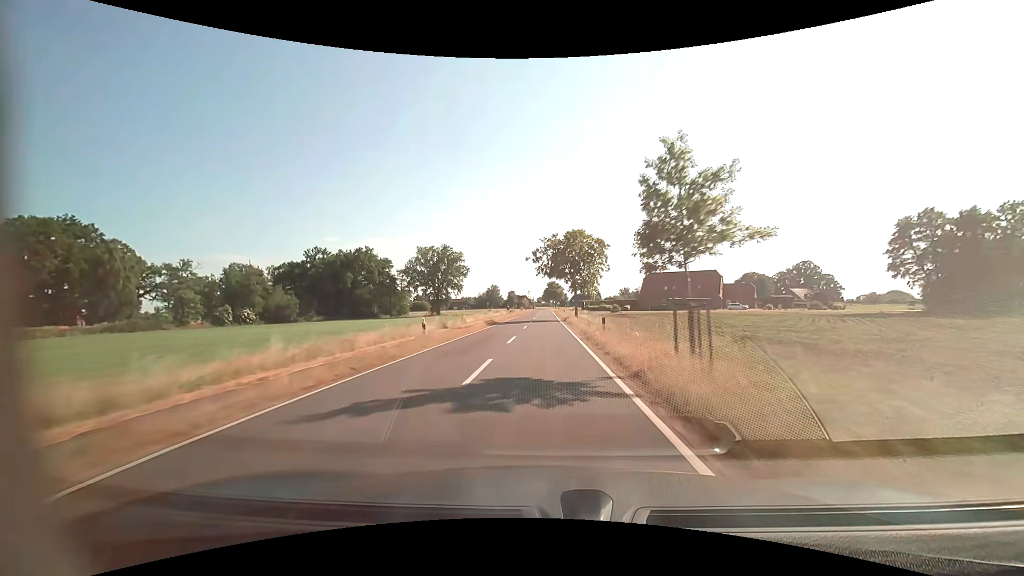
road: tertiary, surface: asphalt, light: Day
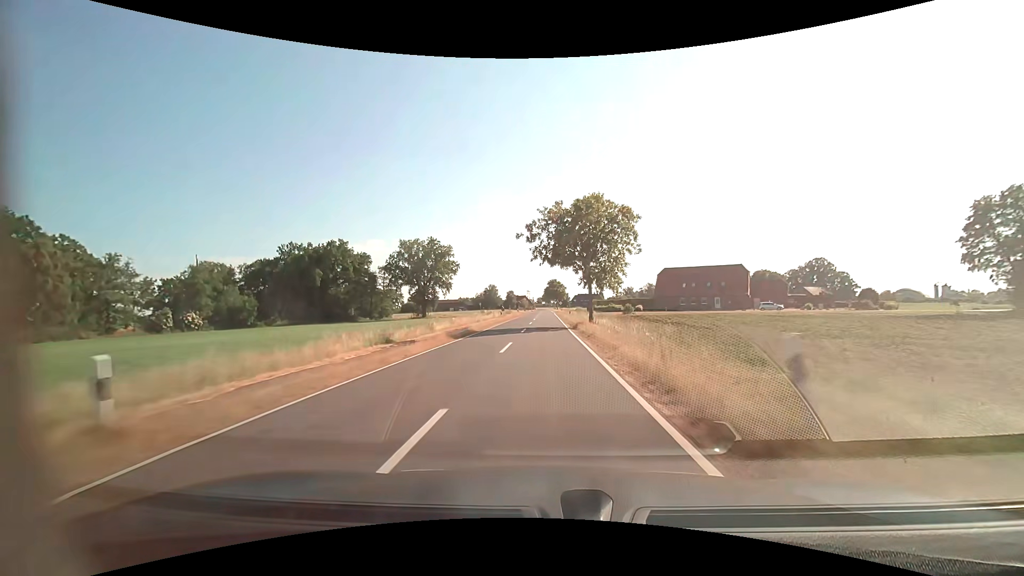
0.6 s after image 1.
(0.0, +15.5) m; 0°
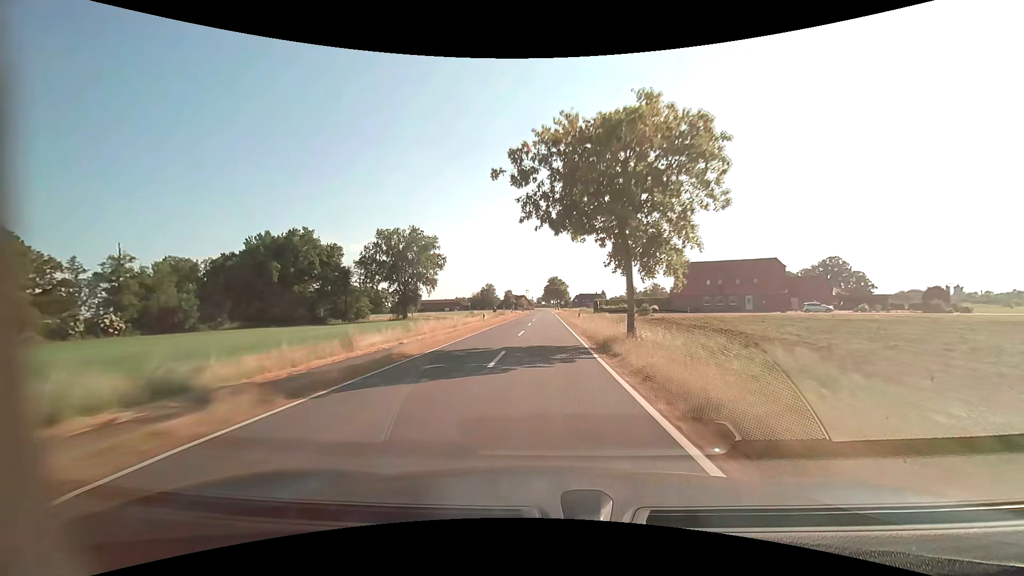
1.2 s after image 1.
(0.0, +15.6) m; 0°
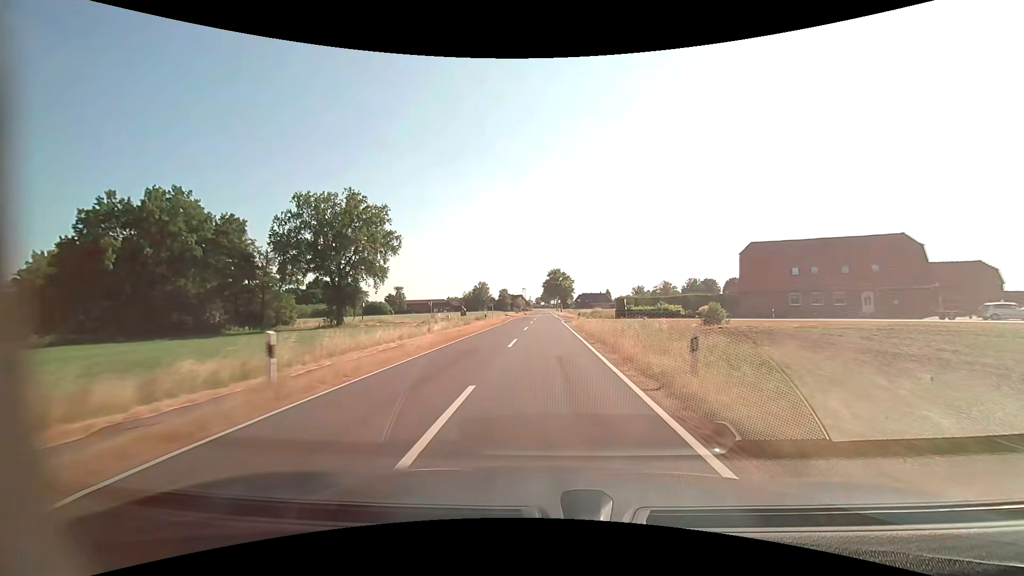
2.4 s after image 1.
(0.0, +31.3) m; 0°
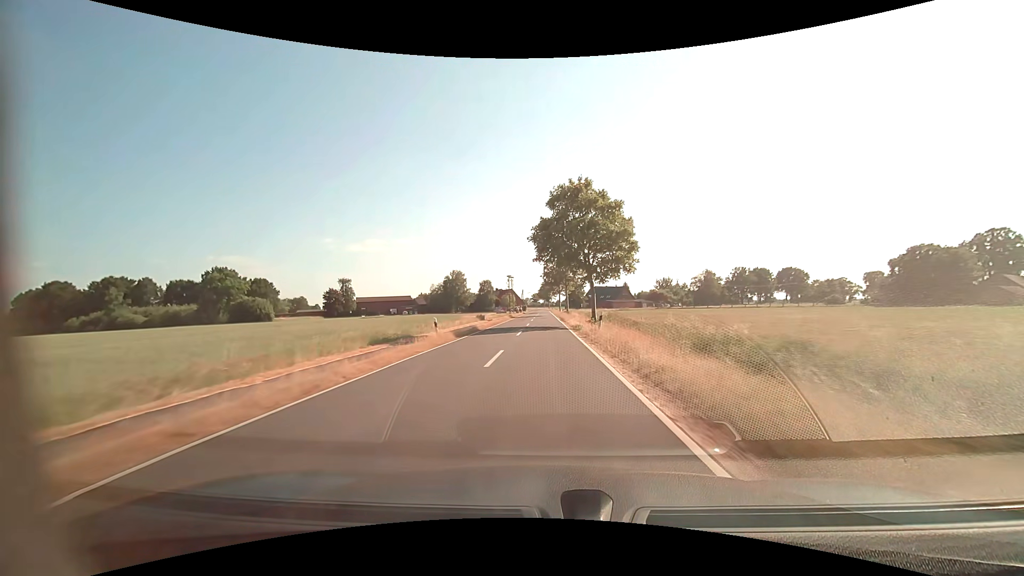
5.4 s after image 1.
(+0.2, +78.6) m; 0°
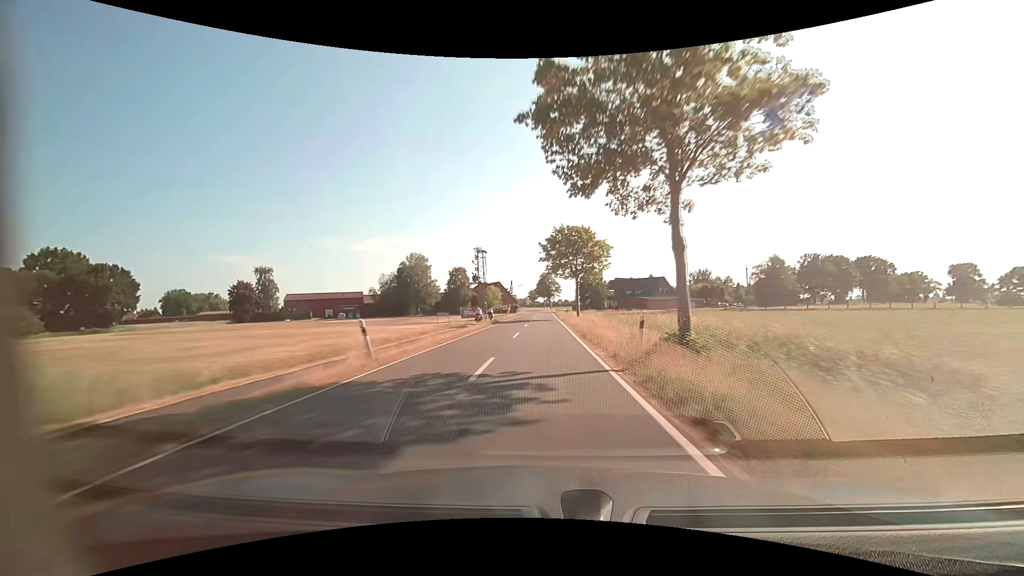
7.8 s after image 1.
(-0.1, +63.2) m; 0°
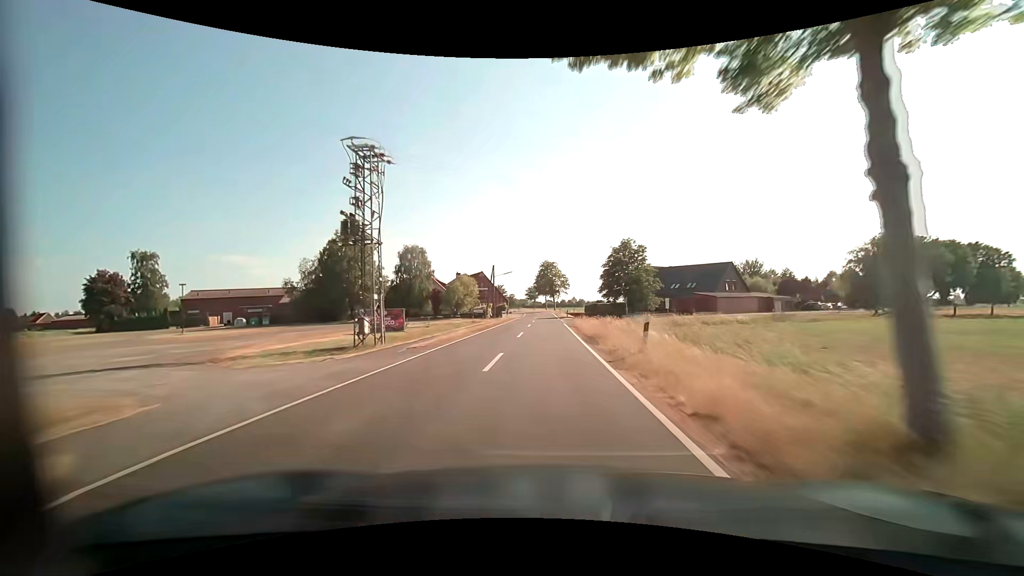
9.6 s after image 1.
(-0.1, +47.4) m; 0°
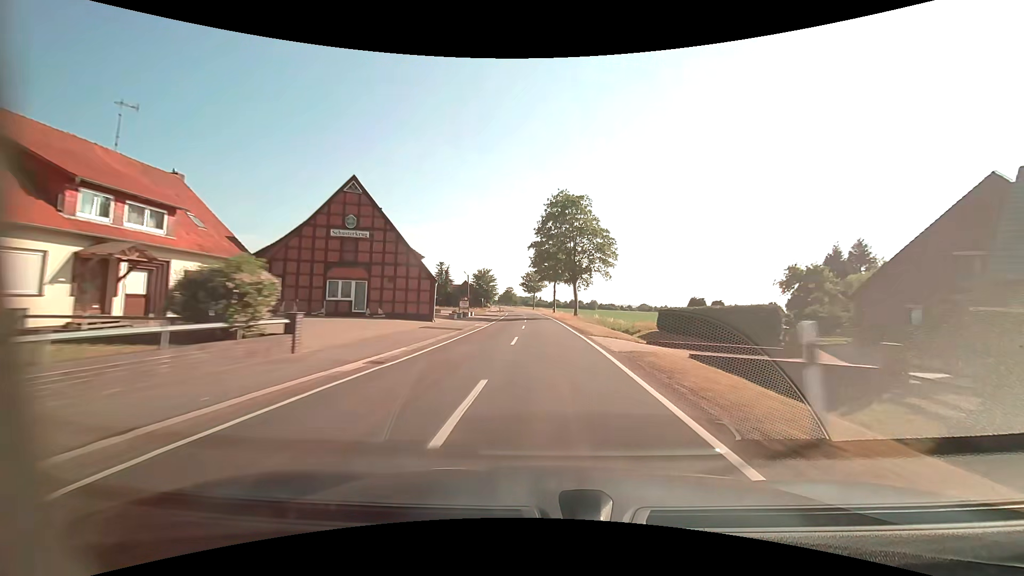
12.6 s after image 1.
(-0.1, +78.9) m; -1°
(0, +10) (0, +20) (0, +30) (0, +40) (-1, +50) (-1, +60) (-2, +70) (-2, +80) (-3, +90) (-3, +100) m
